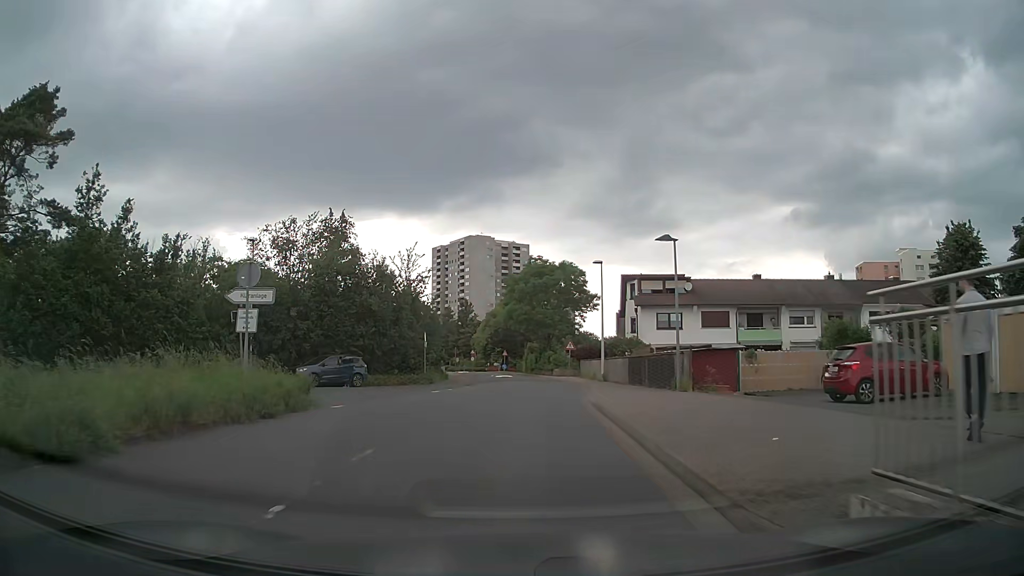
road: residential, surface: asphalt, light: Day
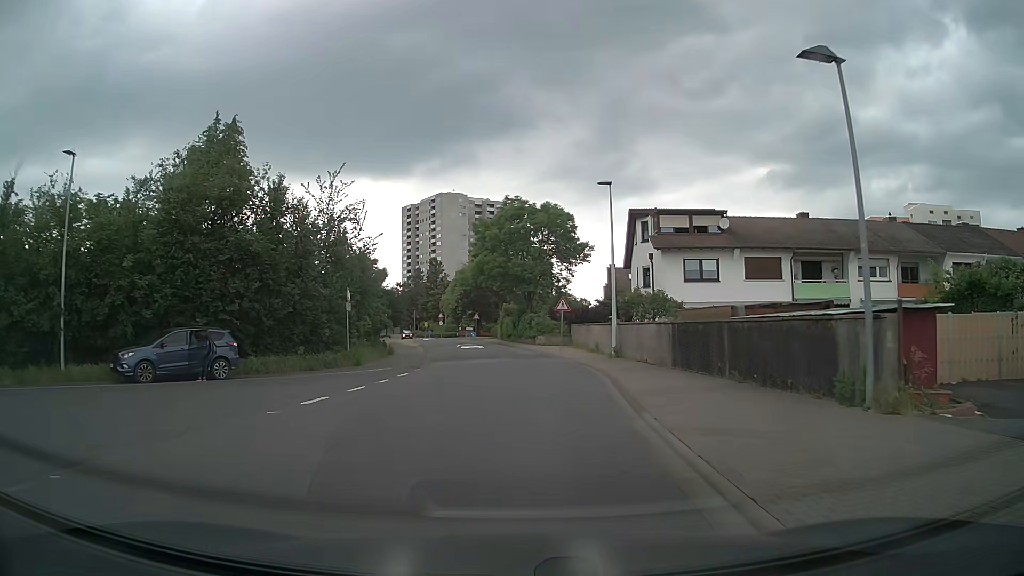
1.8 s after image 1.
(+0.2, +15.0) m; +2°
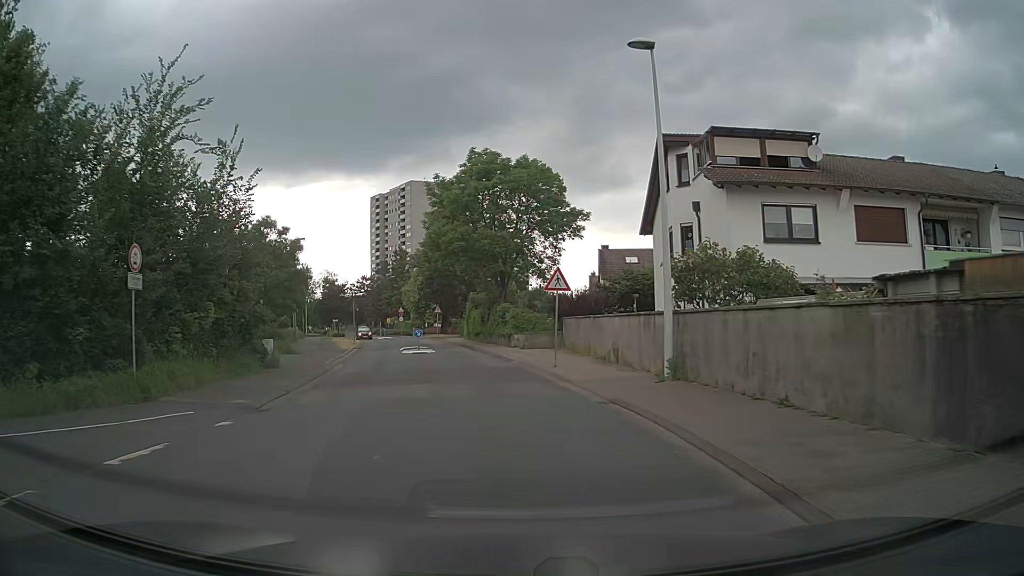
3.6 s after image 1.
(+0.4, +15.6) m; +2°
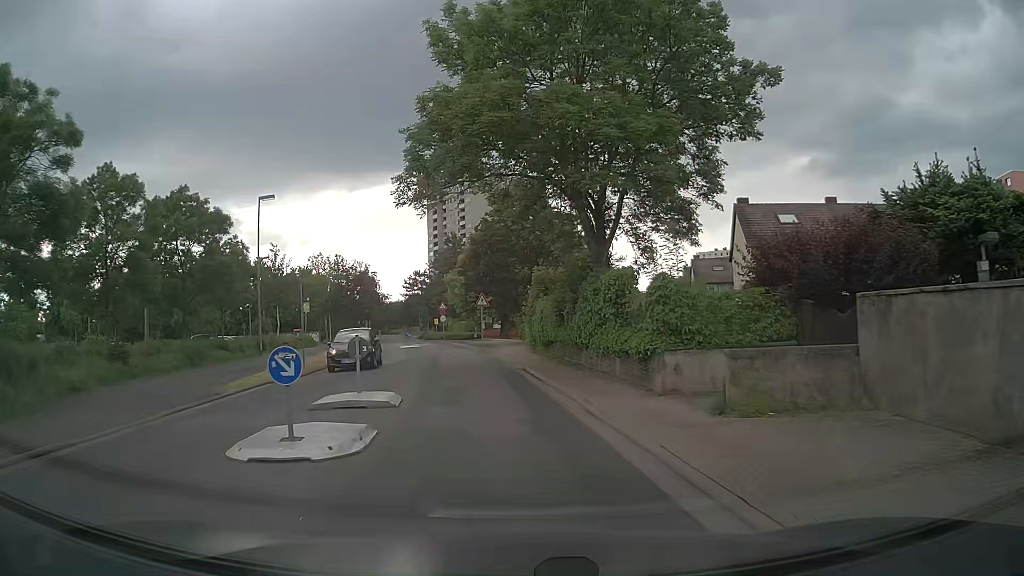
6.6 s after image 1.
(-1.4, +25.5) m; -5°
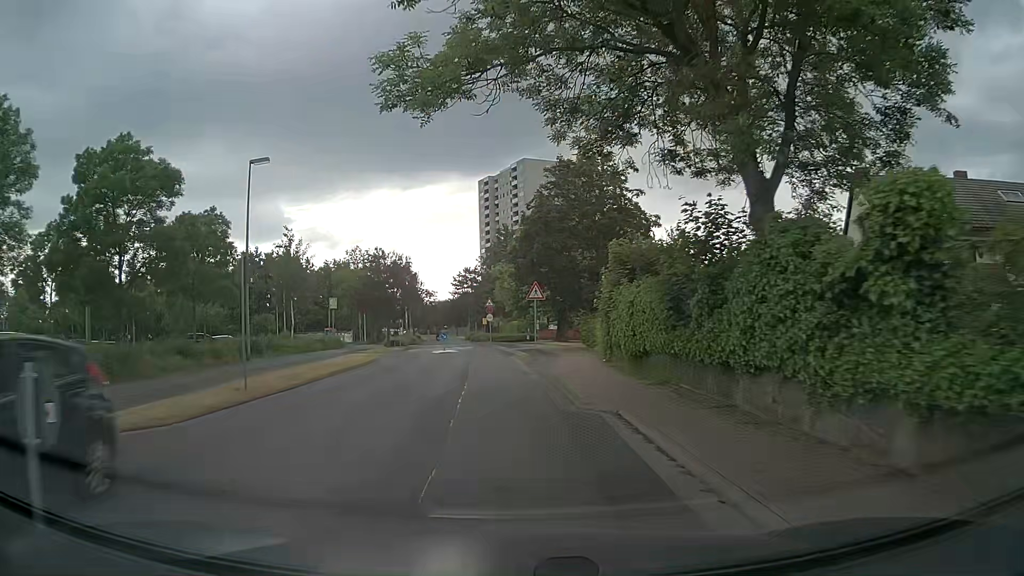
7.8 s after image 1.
(-0.6, +10.2) m; -6°
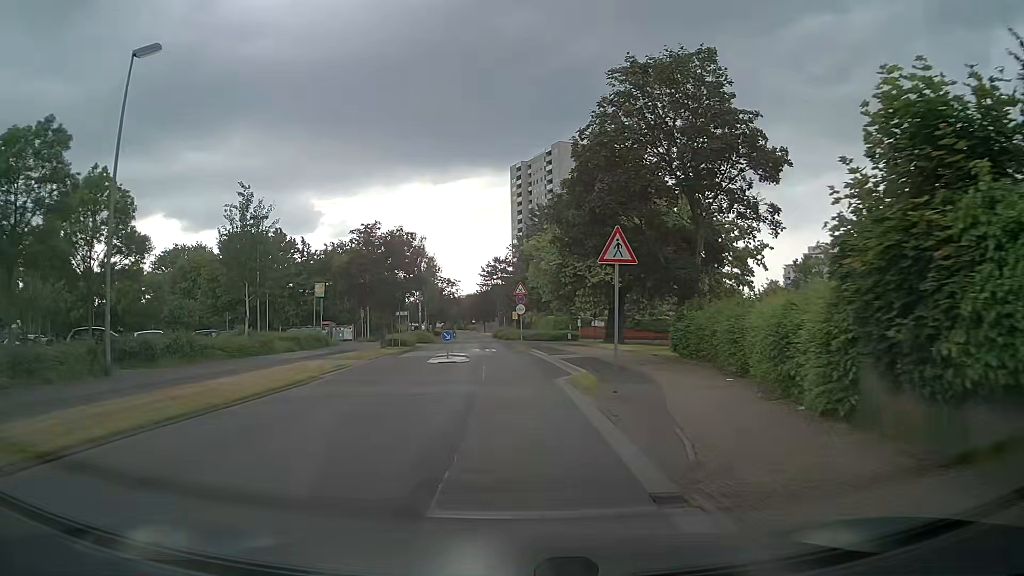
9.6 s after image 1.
(-0.4, +15.2) m; -2°
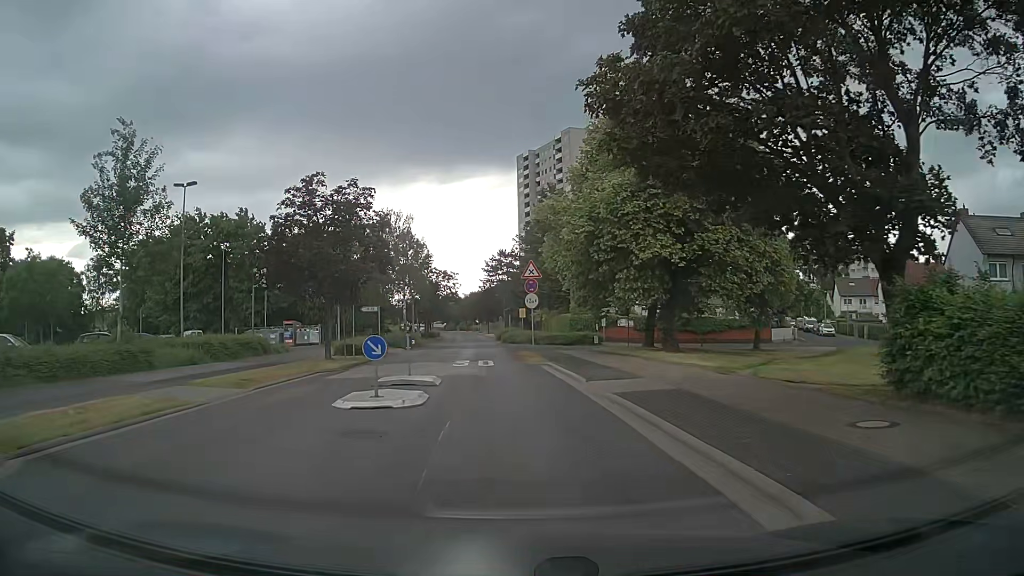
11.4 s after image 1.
(-0.1, +13.9) m; -1°
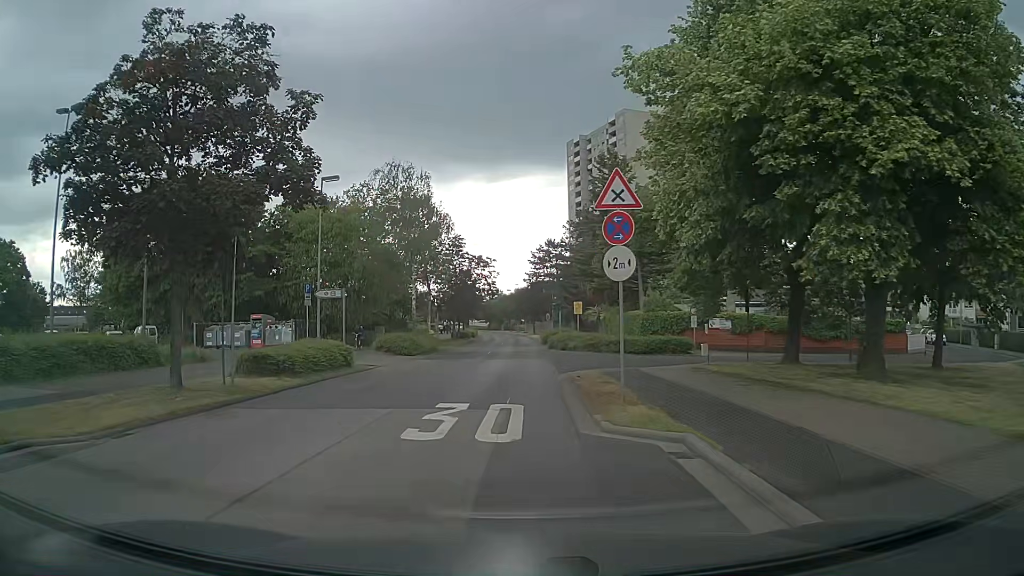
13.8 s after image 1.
(0.0, +16.3) m; -3°
